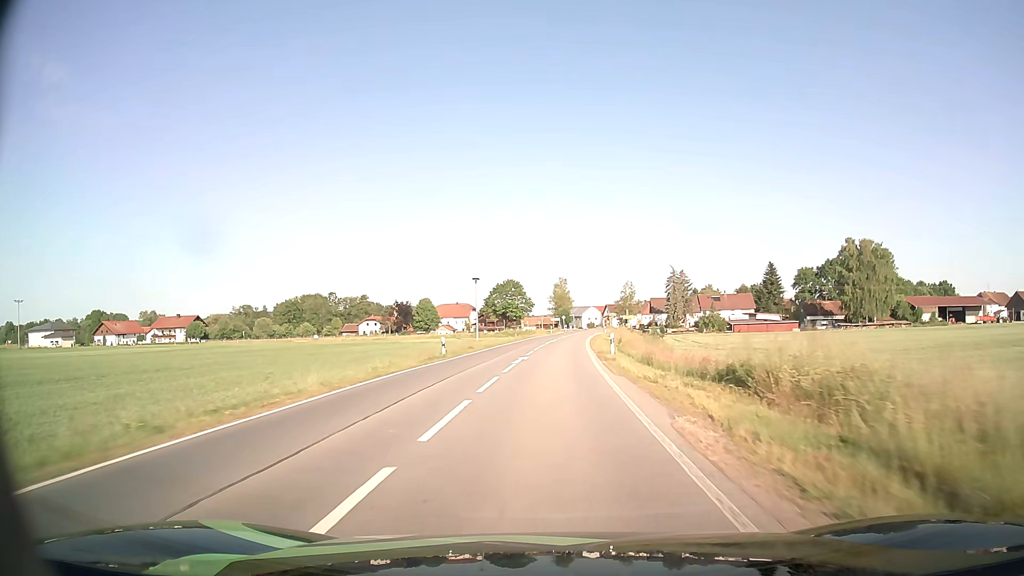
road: secondary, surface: asphalt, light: Day
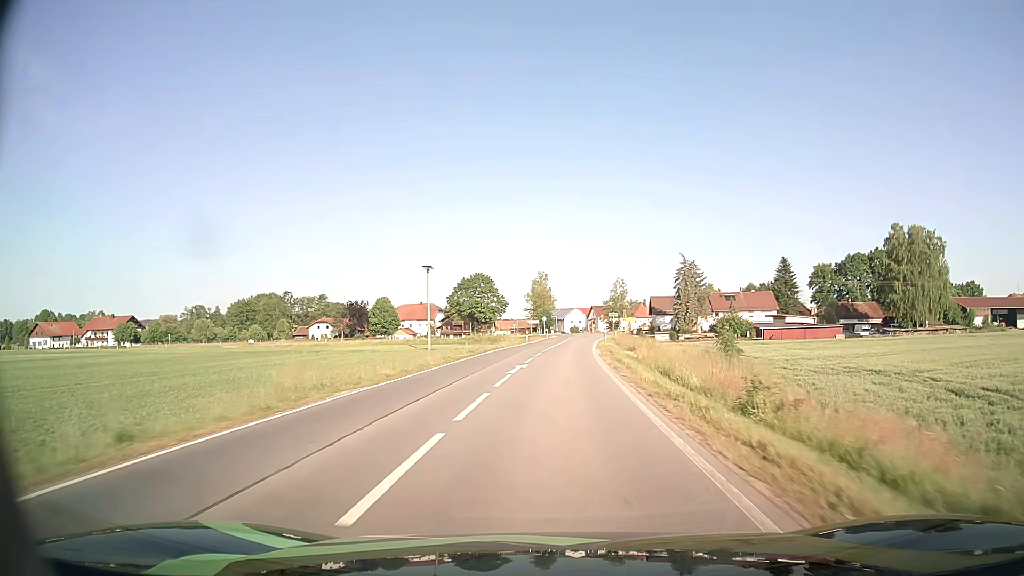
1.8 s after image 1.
(+0.4, +31.5) m; +2°
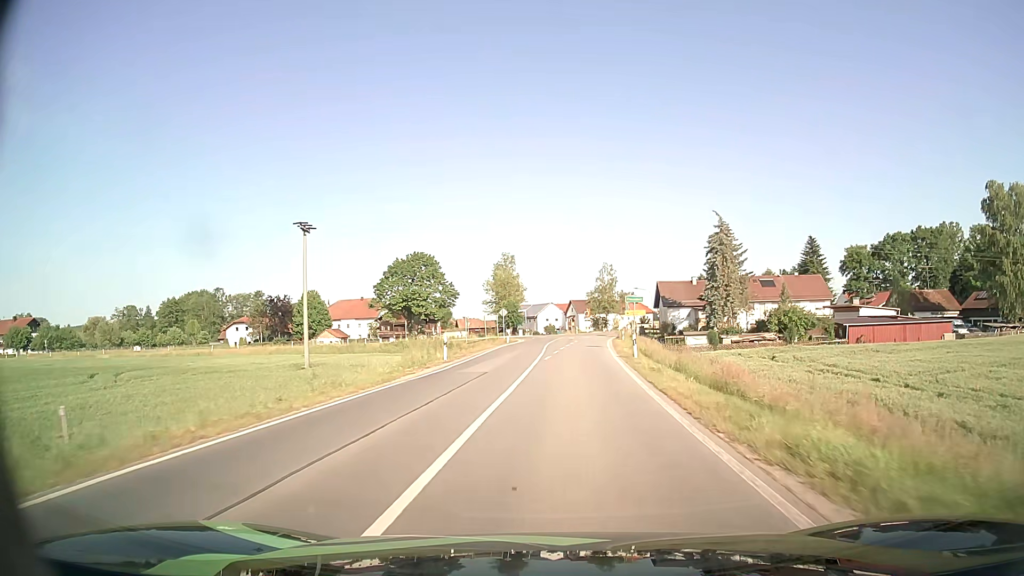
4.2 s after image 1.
(+1.0, +39.9) m; +2°
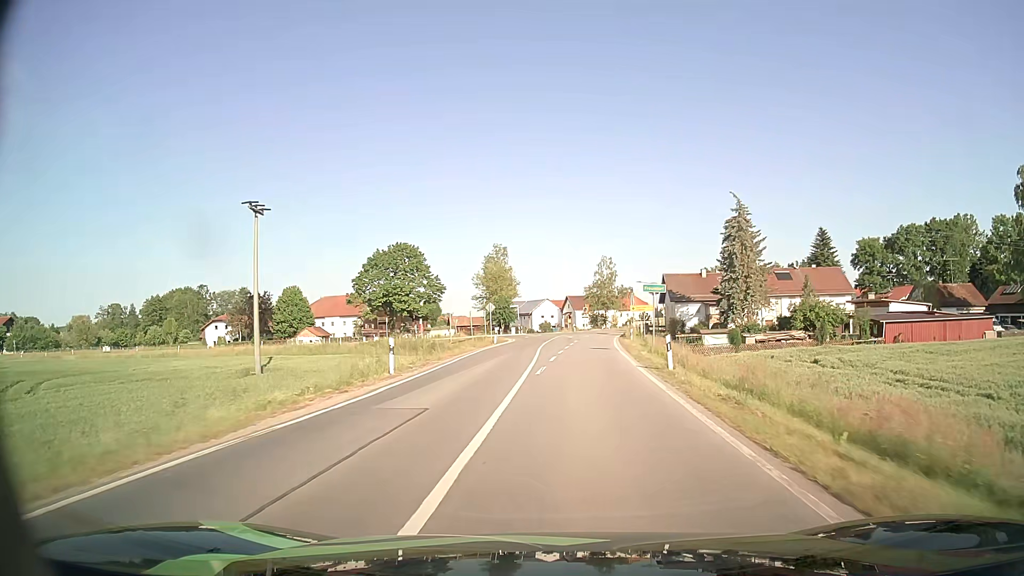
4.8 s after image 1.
(0.0, +9.0) m; 0°
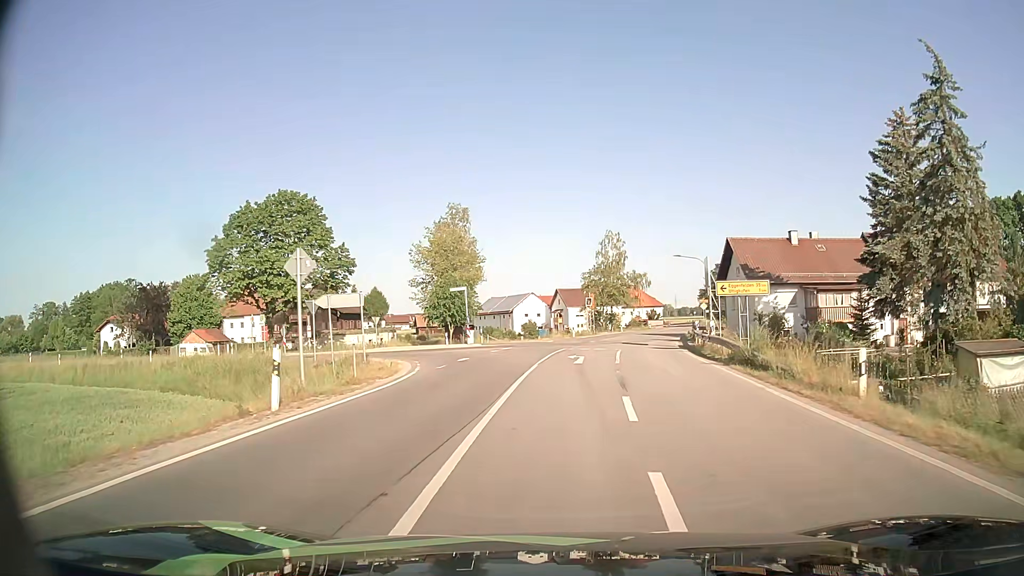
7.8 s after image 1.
(+0.5, +38.3) m; +1°
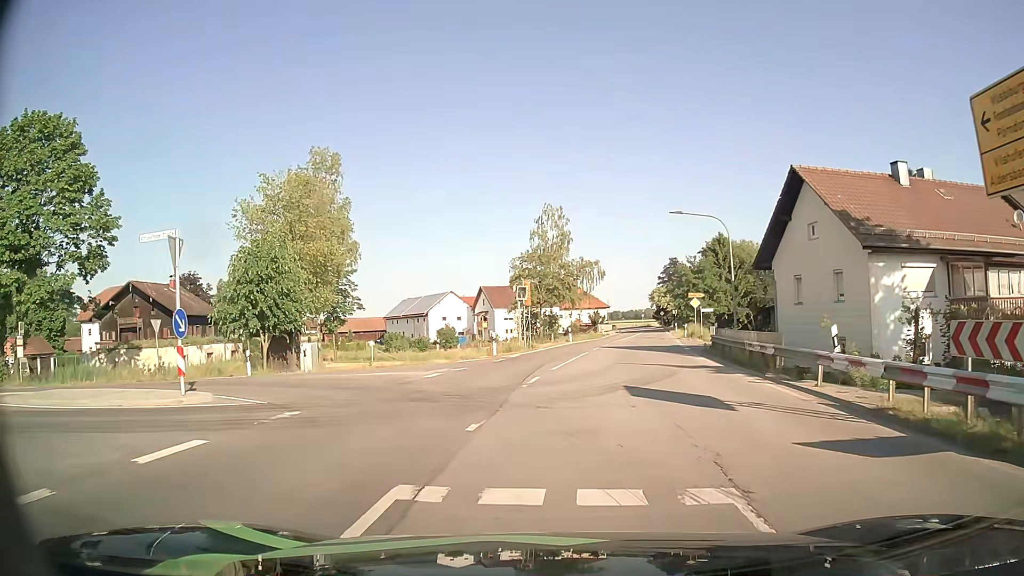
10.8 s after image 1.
(+1.1, +25.9) m; +6°
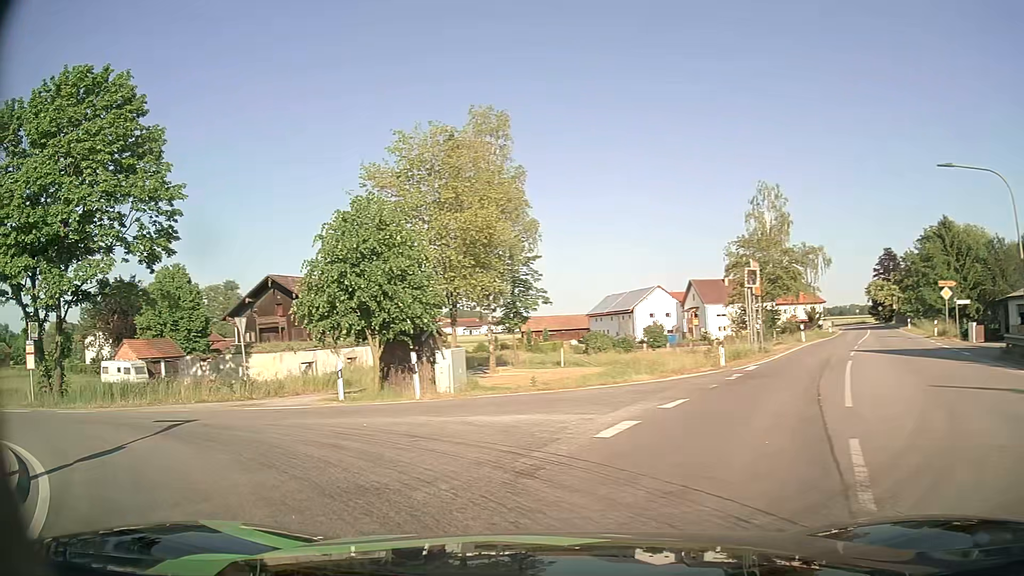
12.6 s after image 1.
(-0.8, +9.8) m; -16°
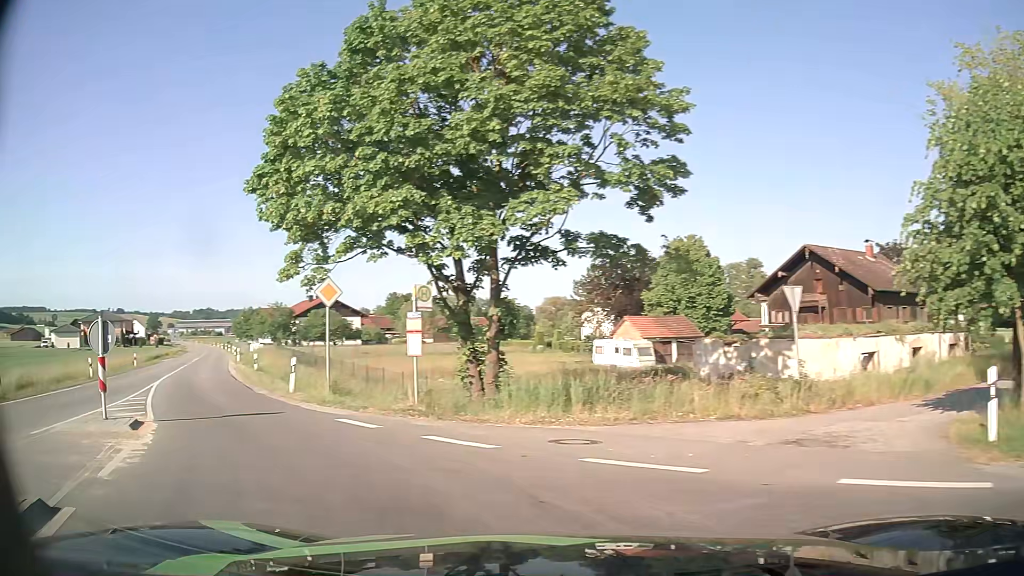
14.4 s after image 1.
(-3.4, +8.2) m; -45°
